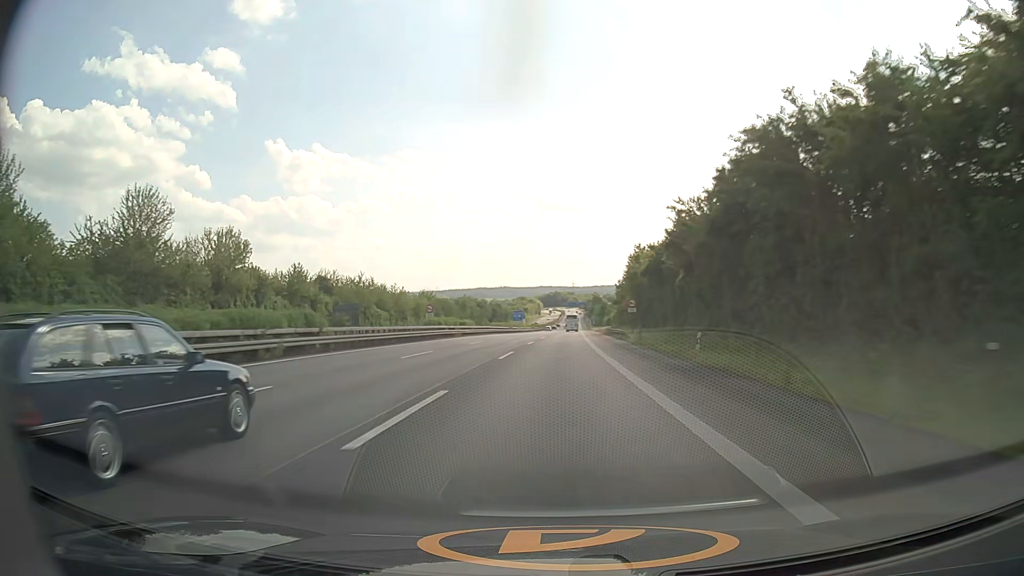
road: motorway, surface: asphalt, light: Day
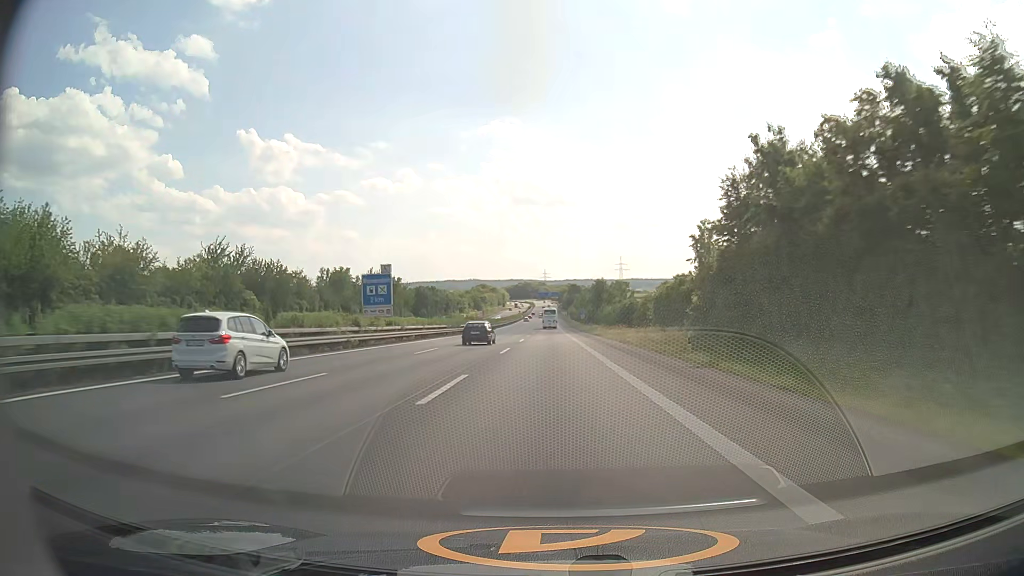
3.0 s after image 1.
(+2.5, +102.3) m; +2°
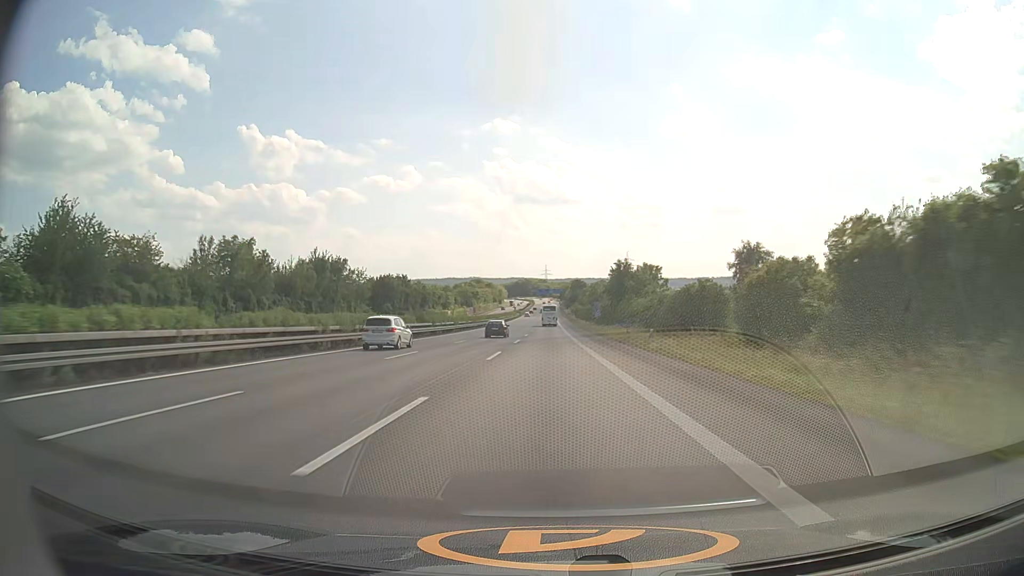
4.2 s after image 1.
(0.0, +40.8) m; 0°
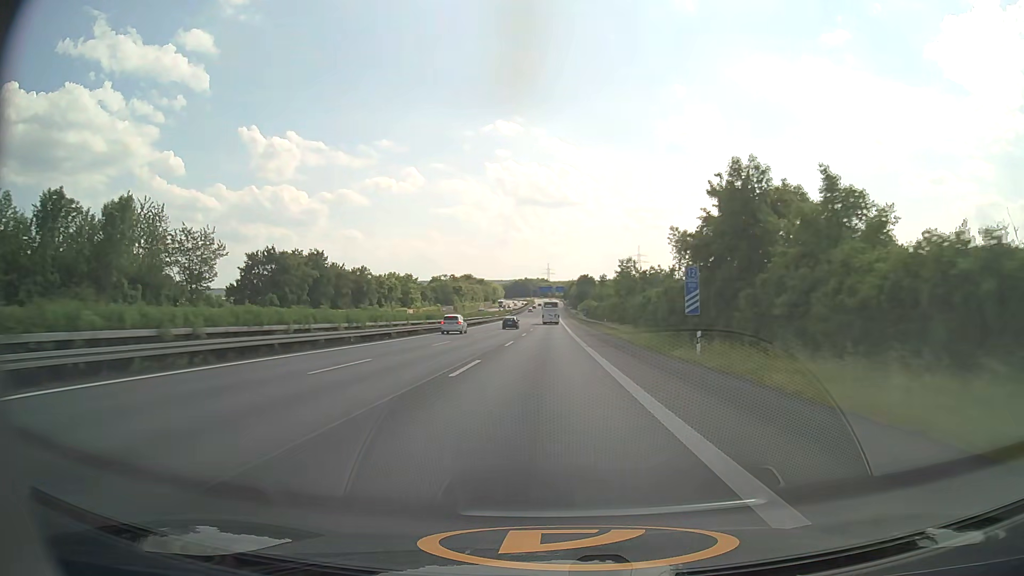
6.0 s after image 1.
(+0.1, +61.1) m; 0°
(0, +10) (0, +20) (0, +30) (0, +40) (0, +50) (0, +60) (0, +70) (0, +80) (0, +90) (-1, +100) m
